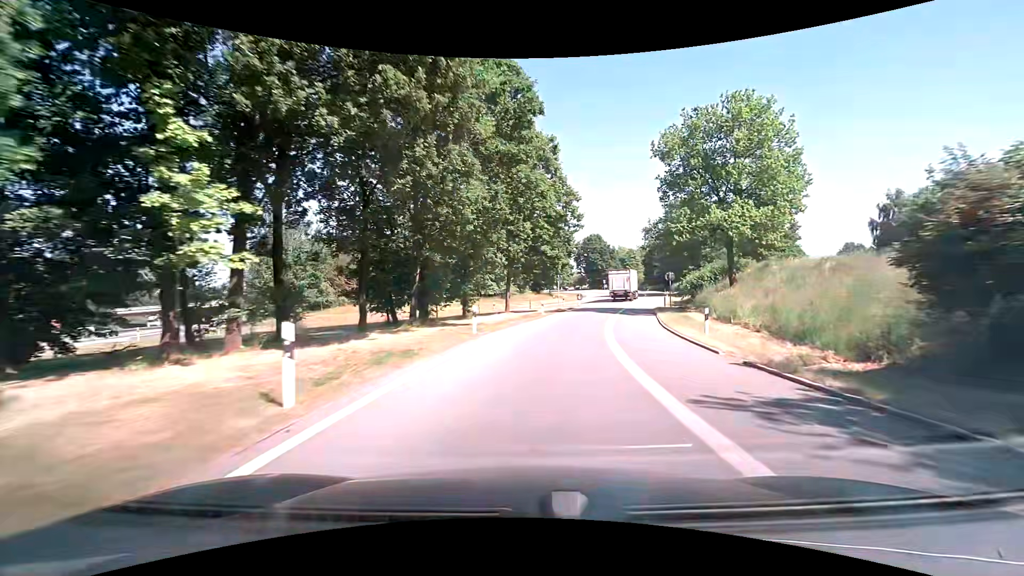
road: motorway_link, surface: asphalt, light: Day
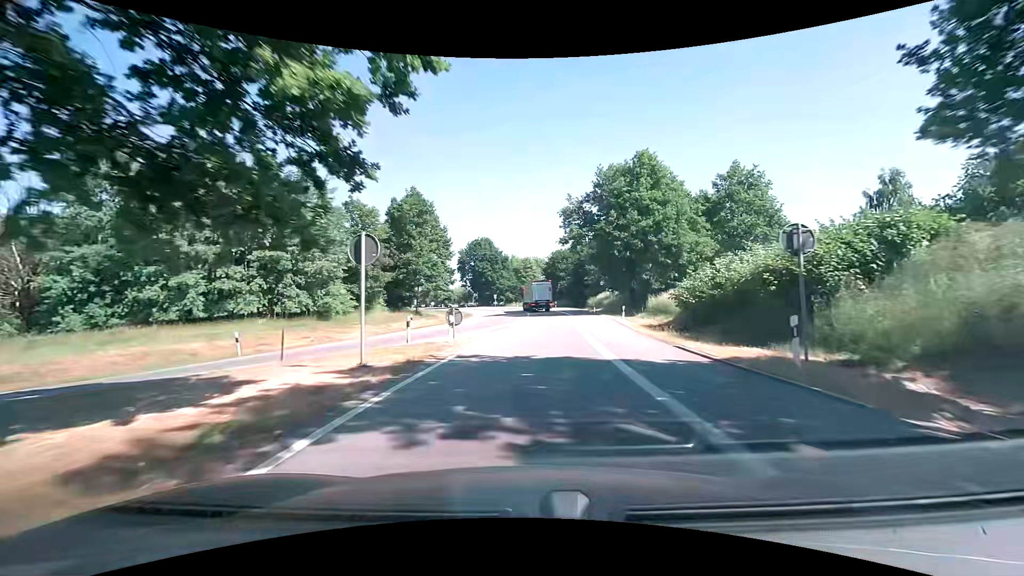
(+3.6, +34.3) m; +13°
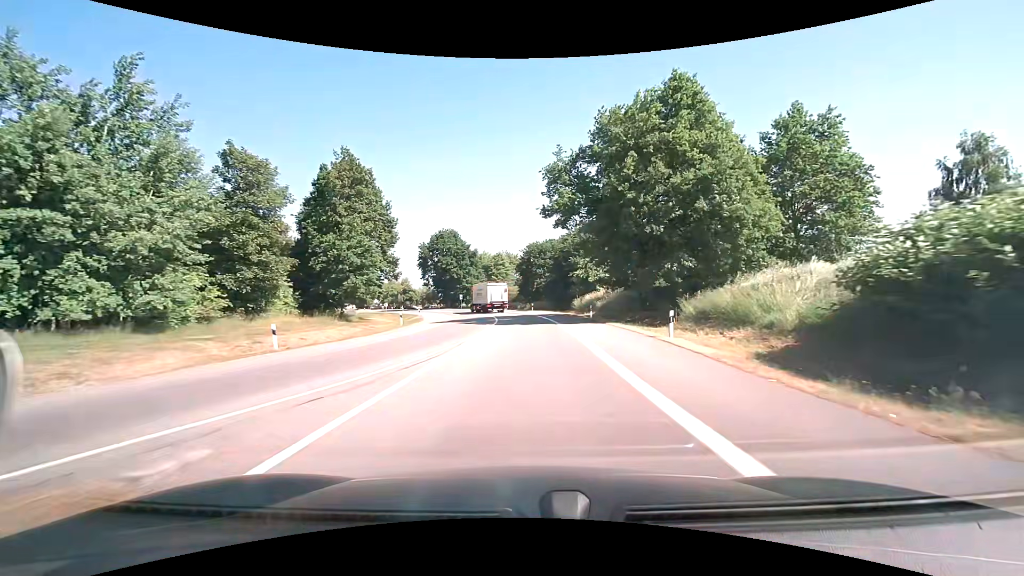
(+0.4, +17.3) m; +3°
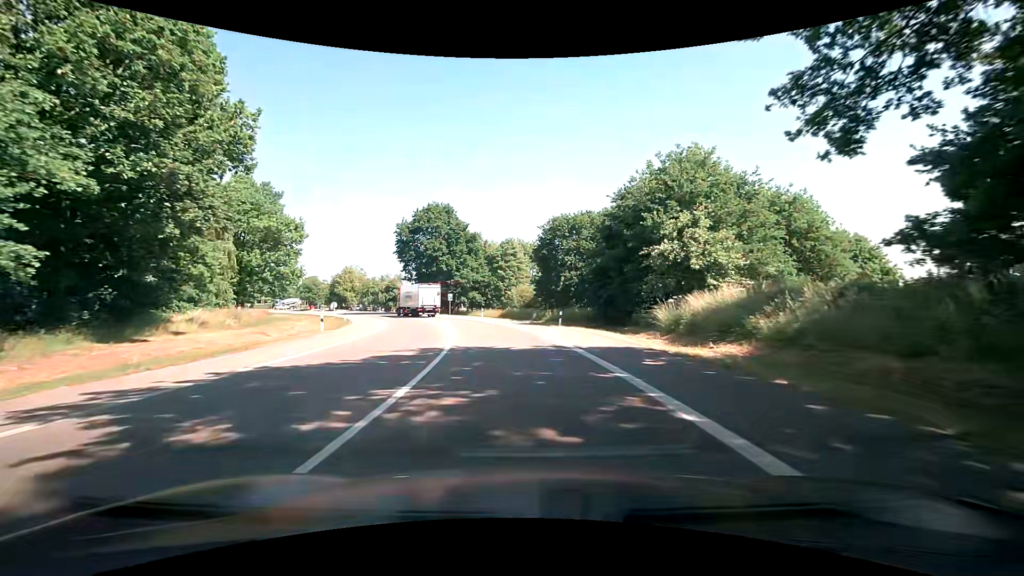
(0.0, +34.2) m; -1°
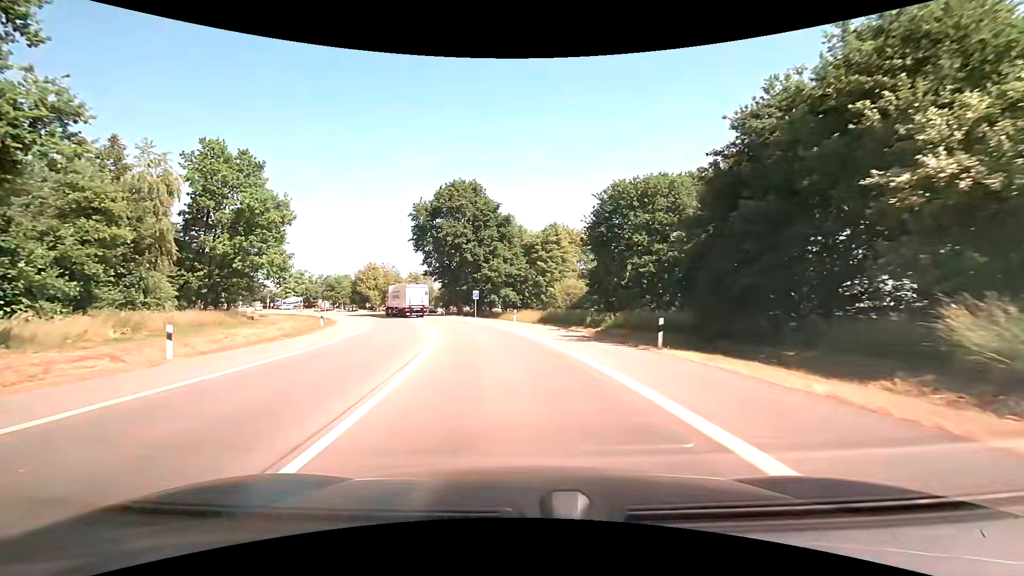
(-0.6, +16.6) m; -5°
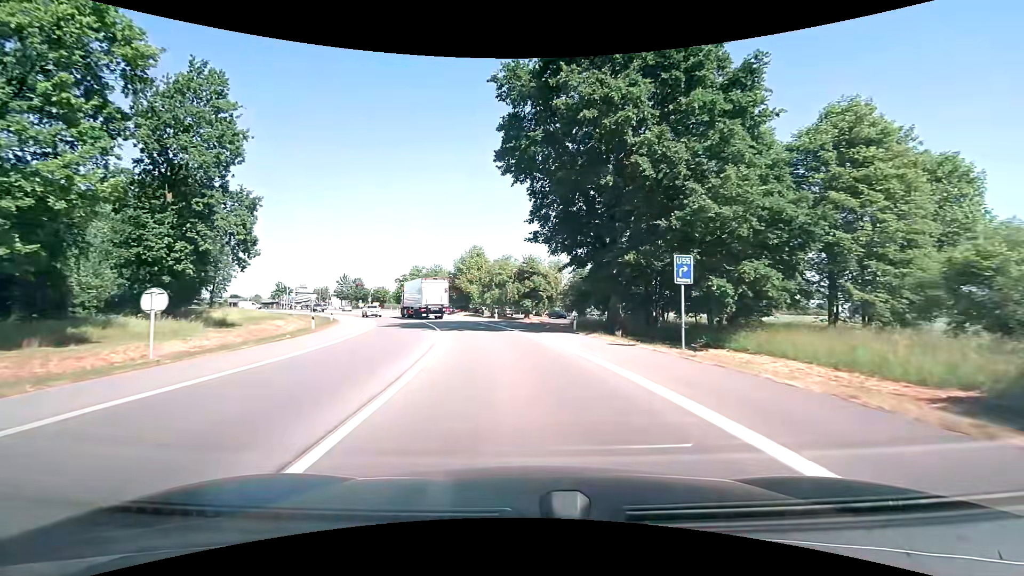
(-5.8, +39.6) m; -15°
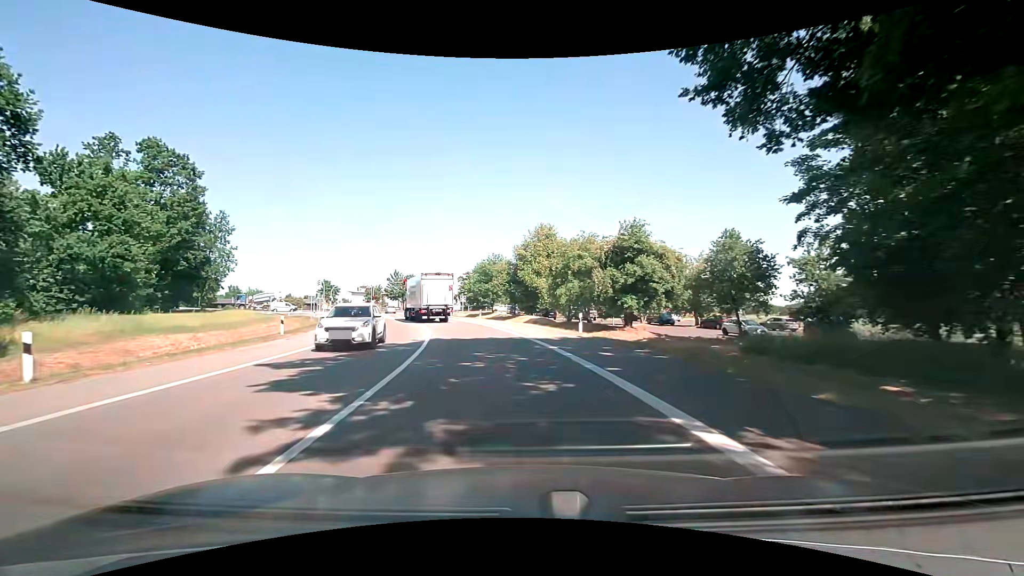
(-1.6, +23.3) m; -8°
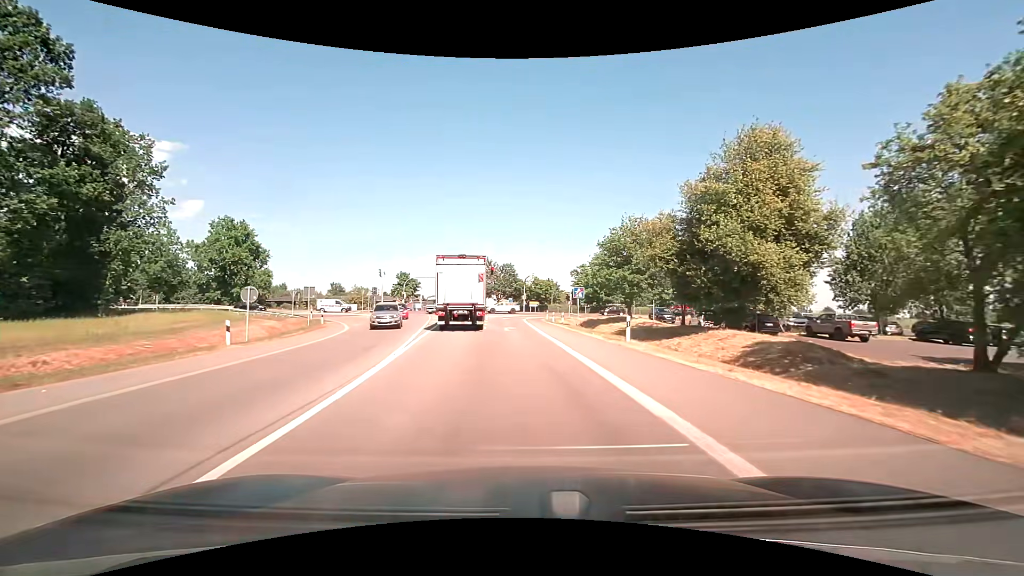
(-3.9, +33.0) m; -13°
